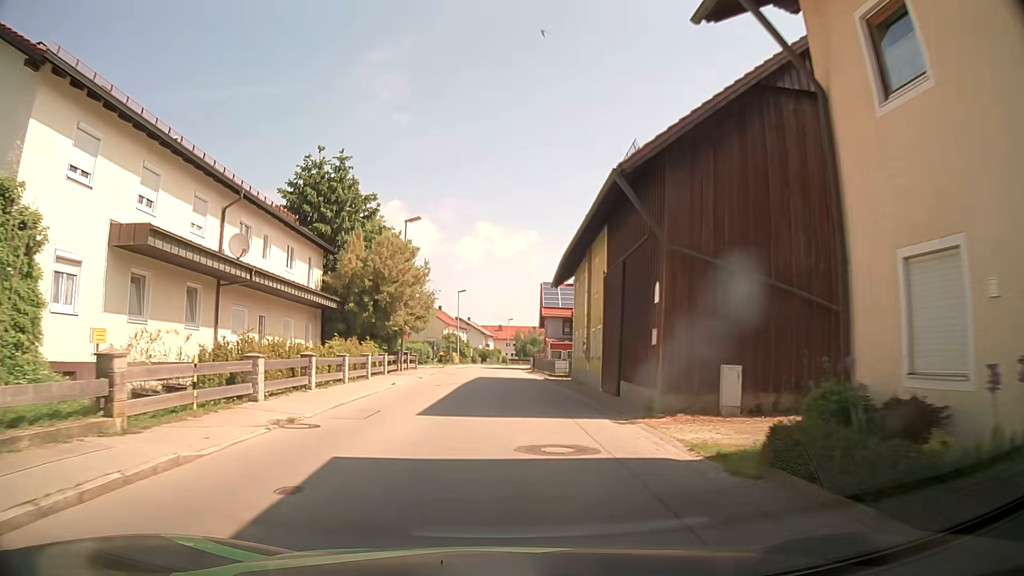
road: tertiary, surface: asphalt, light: Day
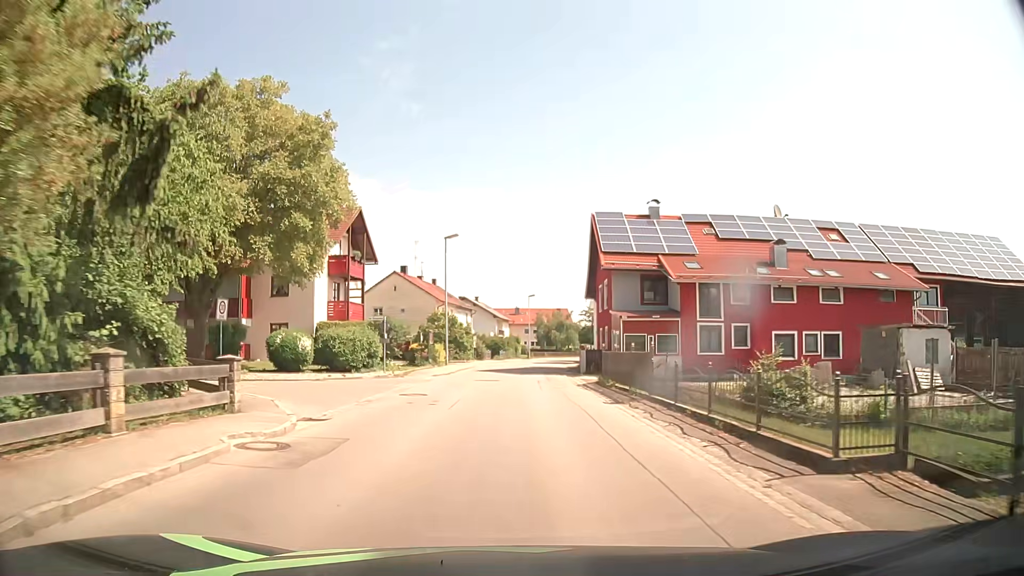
(-0.7, +31.9) m; -2°
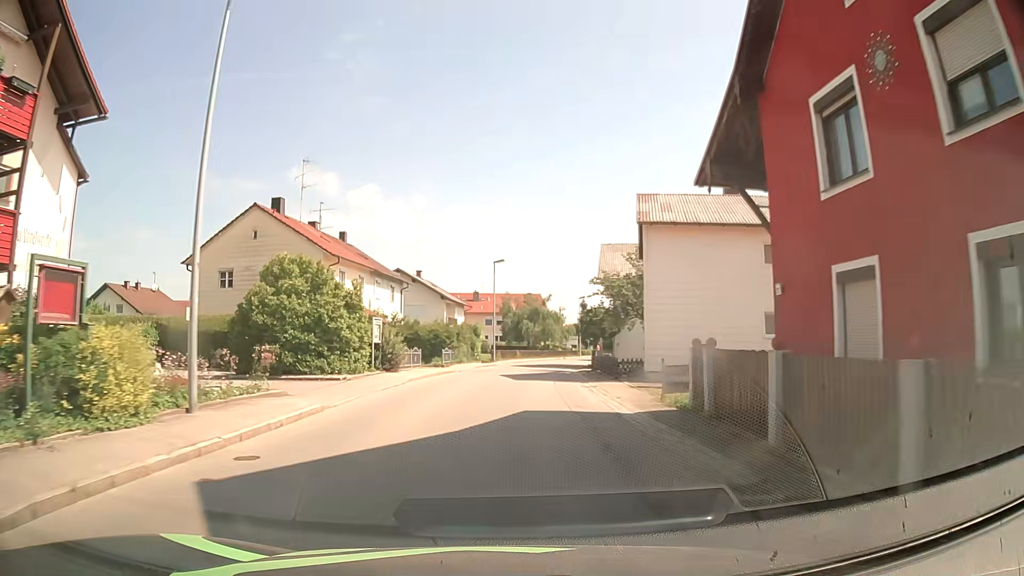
(+0.8, +32.1) m; +4°
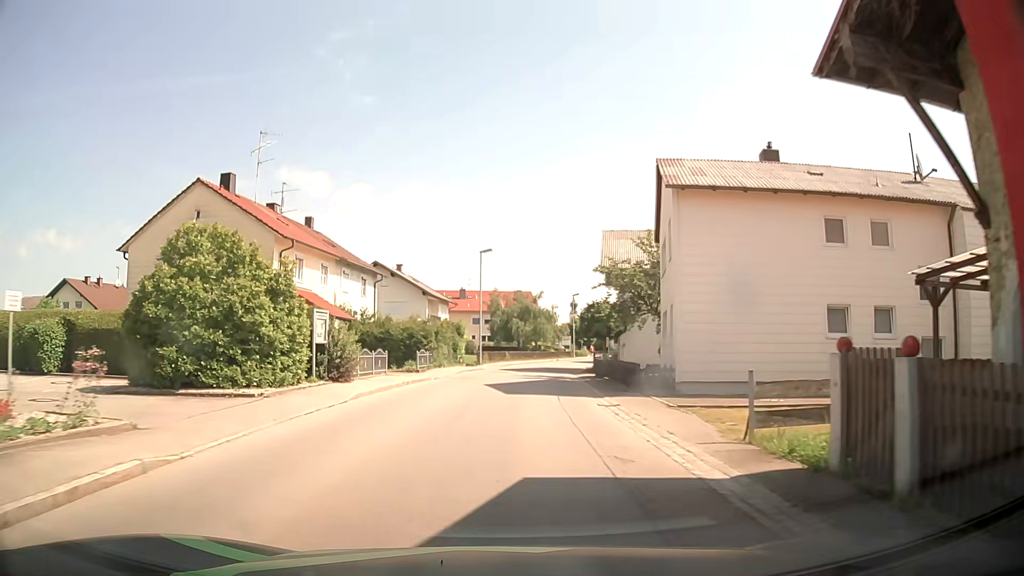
(0.0, +6.4) m; +1°
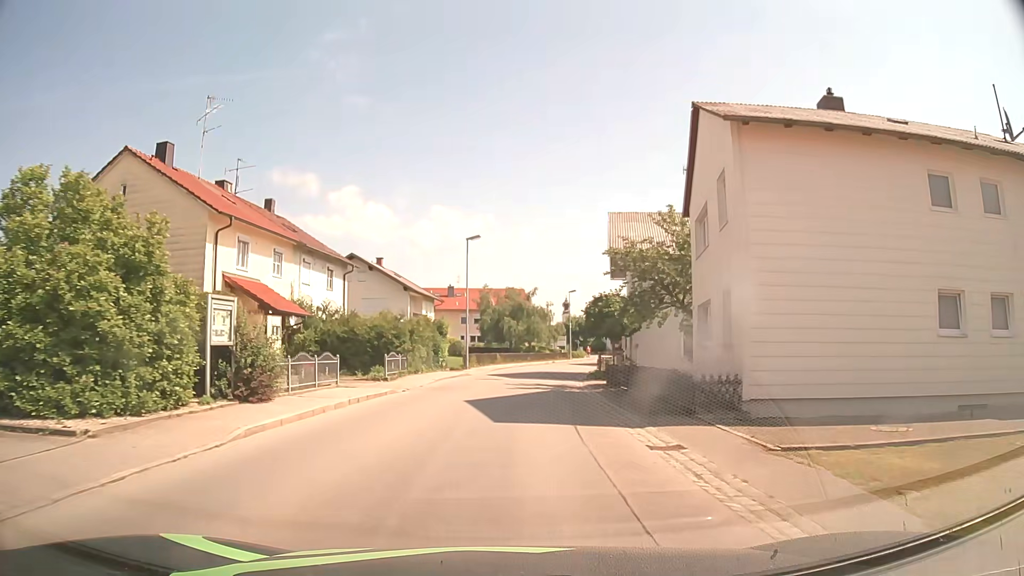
(+0.1, +6.4) m; +1°
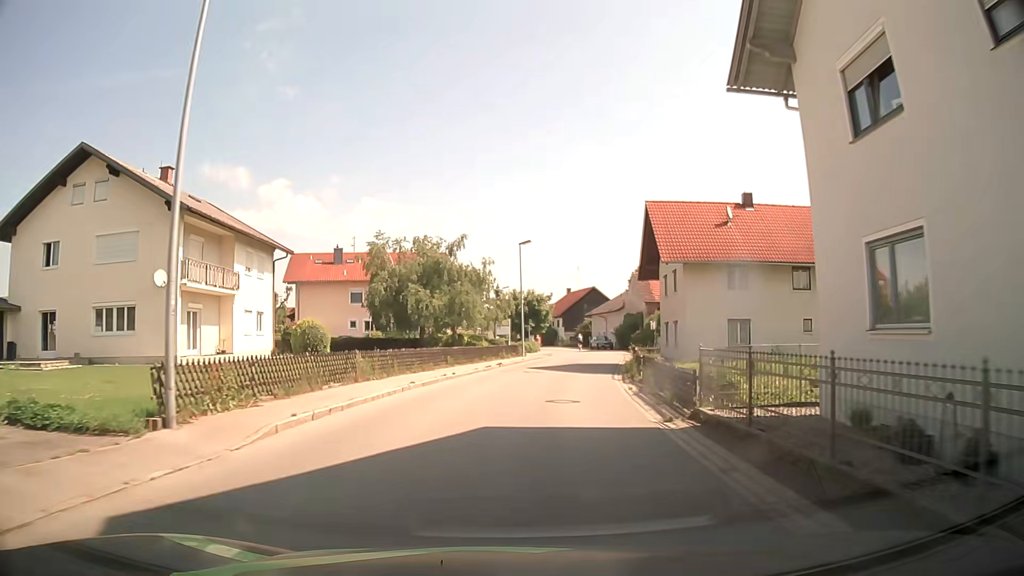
(+1.2, +32.5) m; +6°
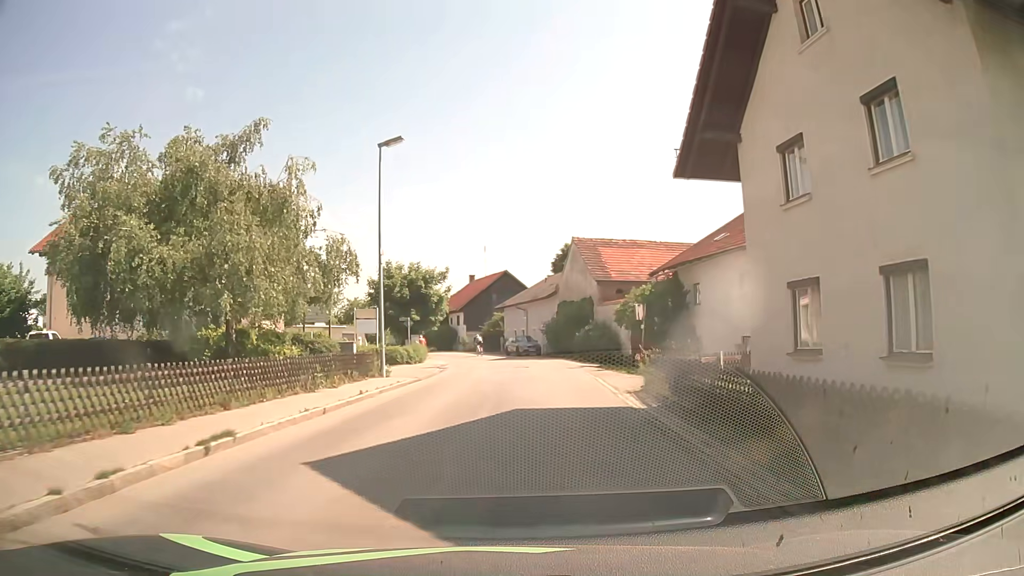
(+1.7, +25.0) m; +8°
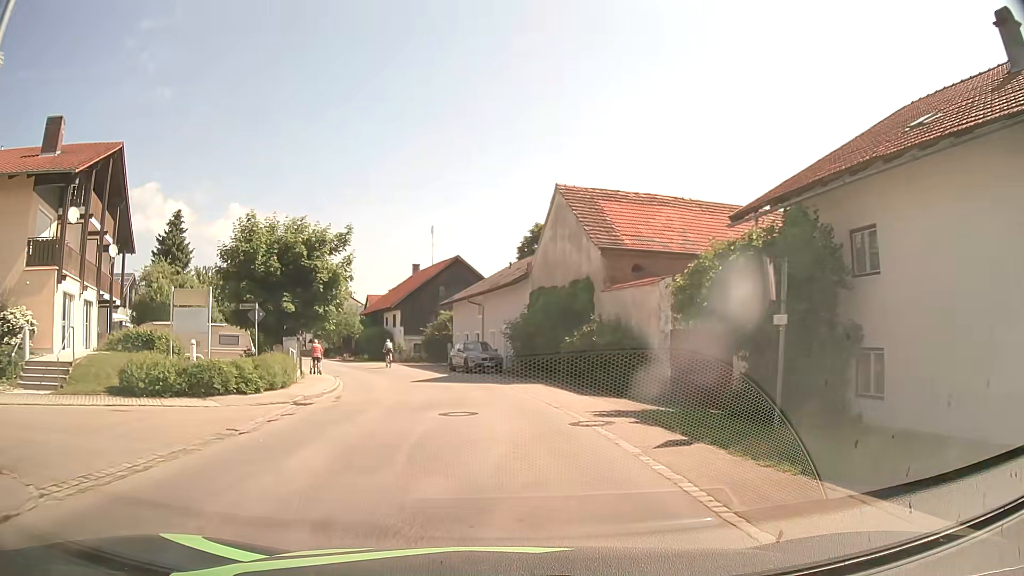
(+0.9, +17.8) m; +3°
